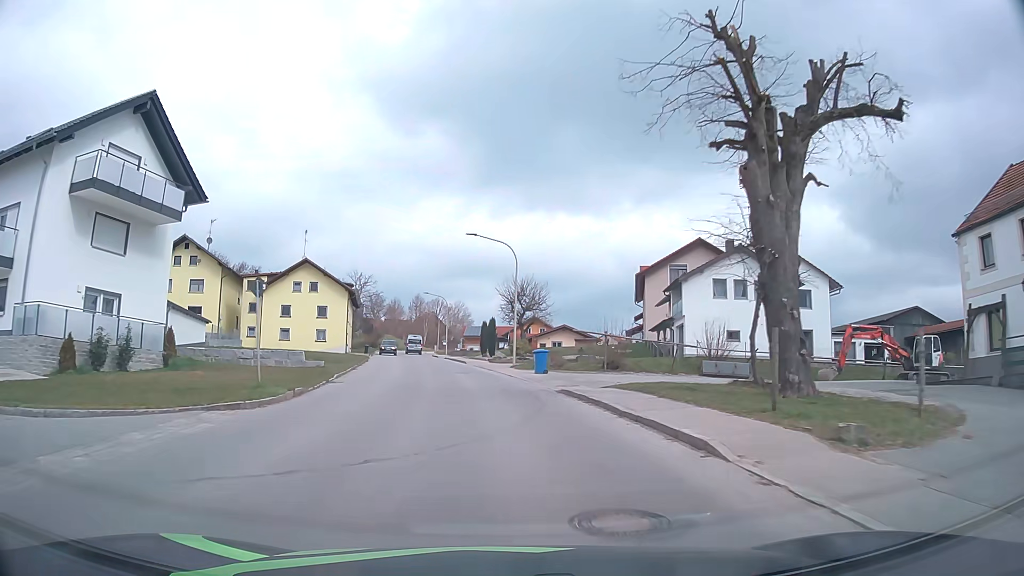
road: tertiary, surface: asphalt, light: Day
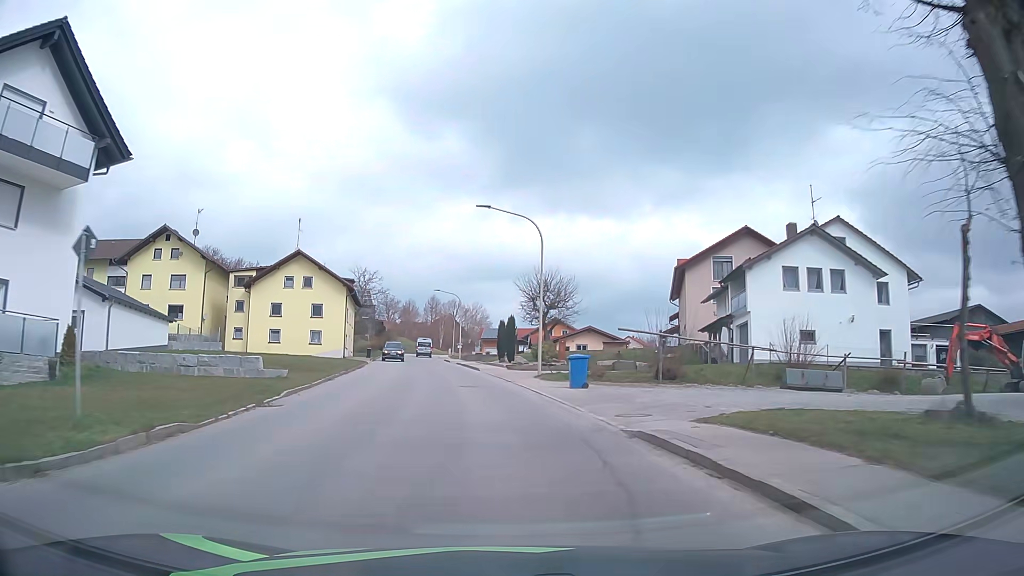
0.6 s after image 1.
(-0.1, +8.5) m; -1°
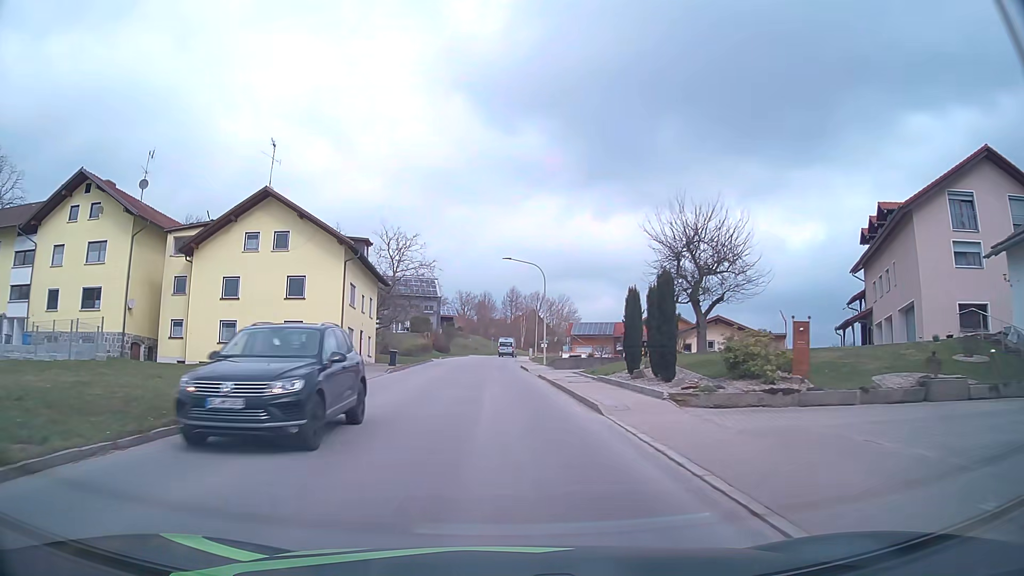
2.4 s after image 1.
(-1.5, +25.5) m; -7°
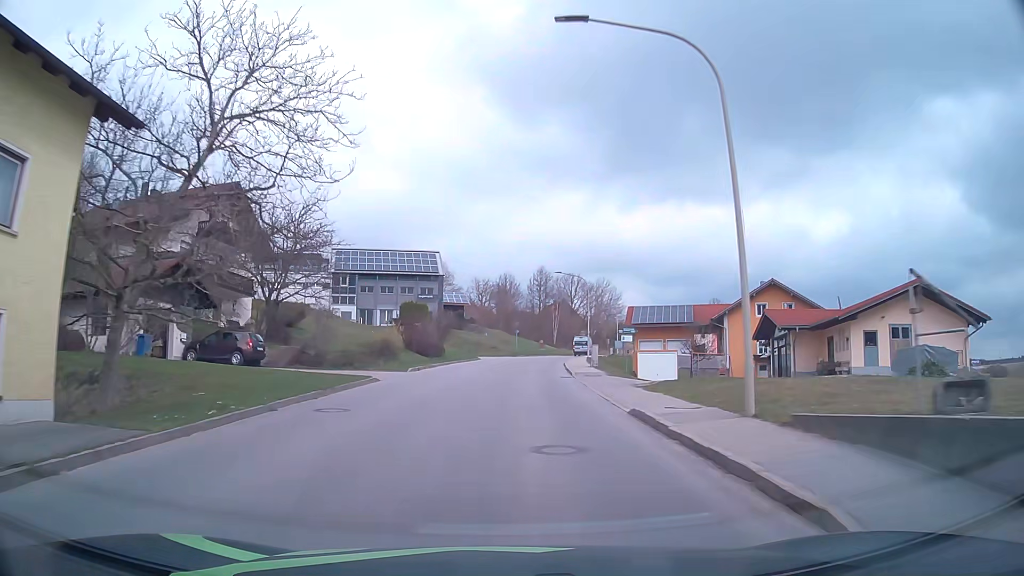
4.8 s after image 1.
(-0.9, +34.7) m; -2°
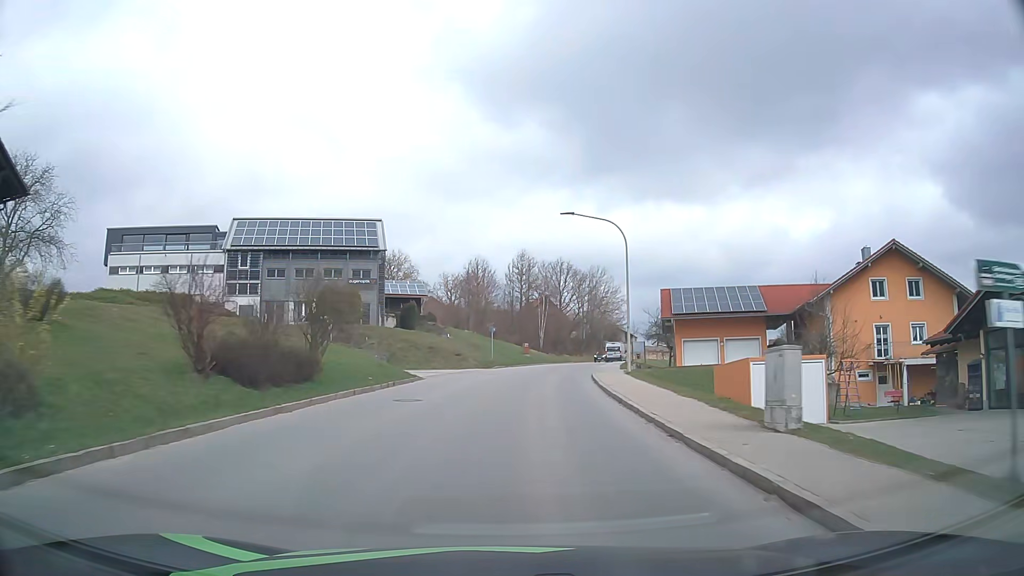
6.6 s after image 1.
(+0.2, +27.0) m; +2°
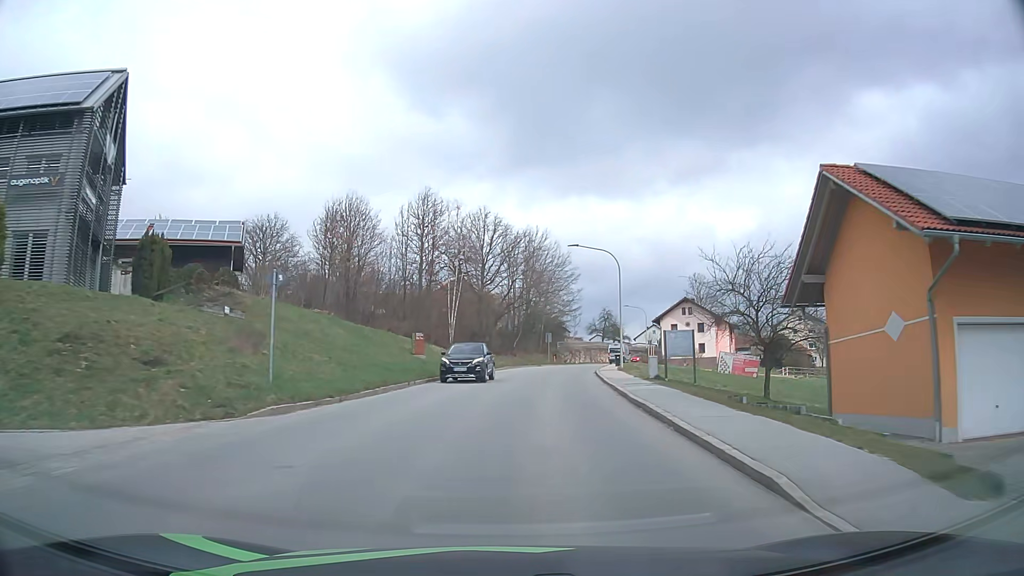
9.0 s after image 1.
(+2.3, +36.8) m; +7°
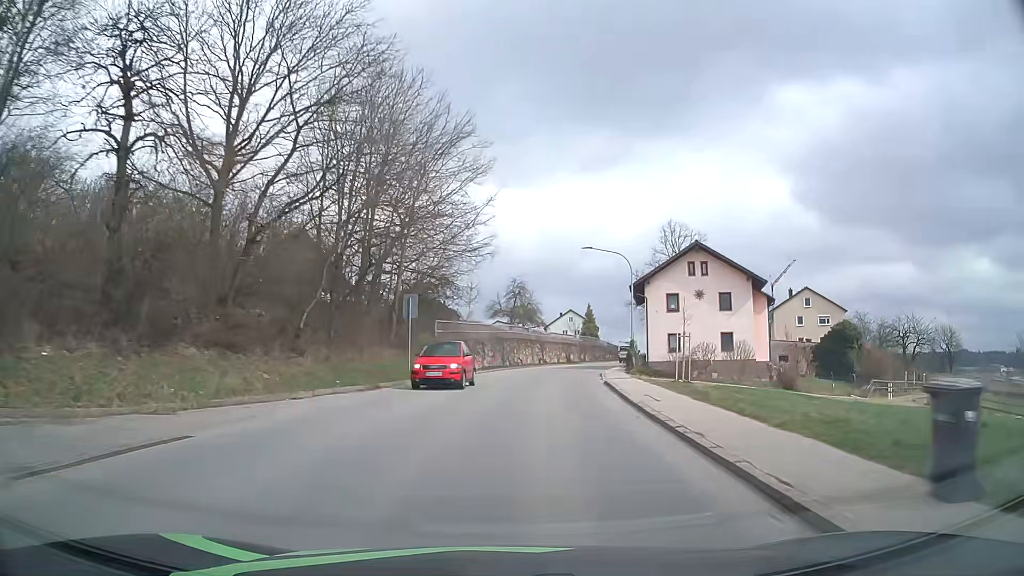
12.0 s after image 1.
(+3.8, +46.6) m; +9°
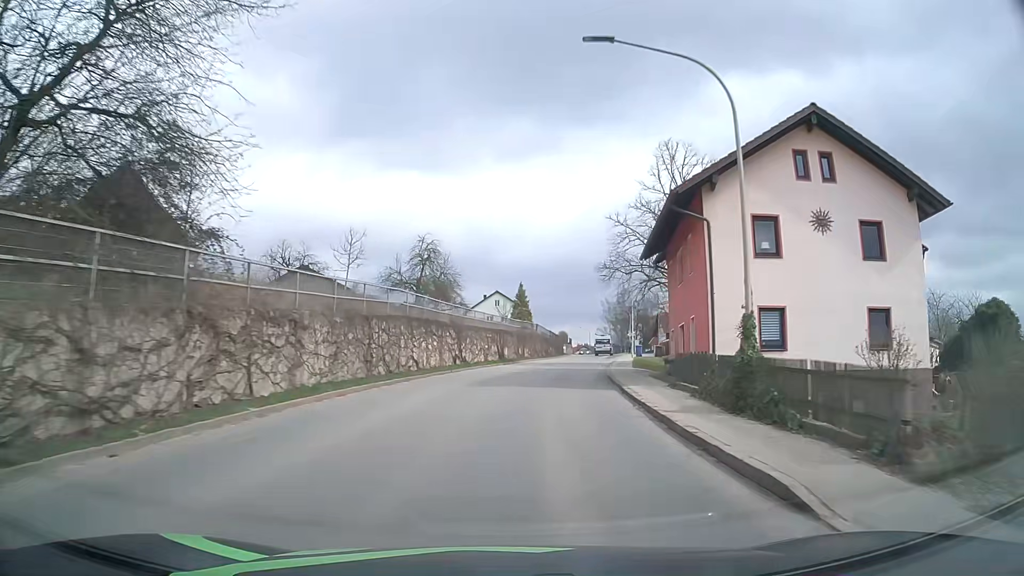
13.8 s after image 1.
(+1.6, +27.7) m; +7°
(0, +10) (+1, +20) (+2, +30) (+4, +40) (+5, +50) (+7, +59) (+9, +69) (+11, +79) (+13, +89) (+15, +99) m
